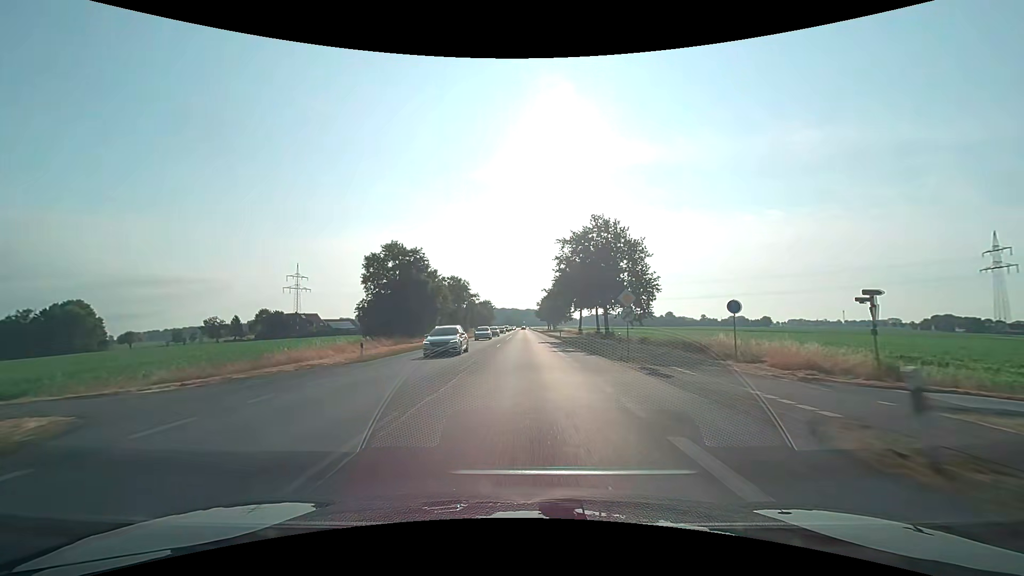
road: primary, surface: asphalt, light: Day
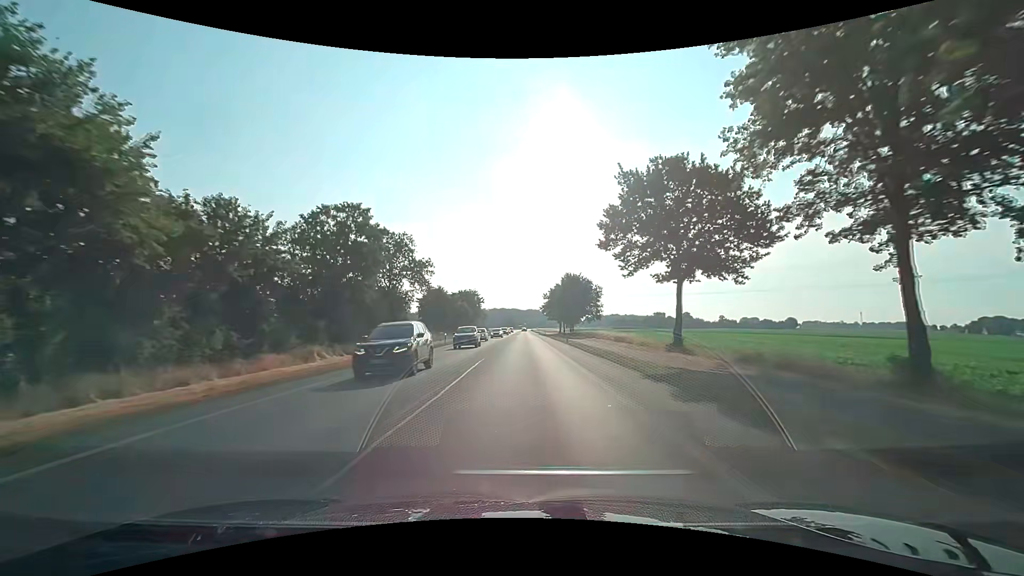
(+0.1, +56.6) m; 0°
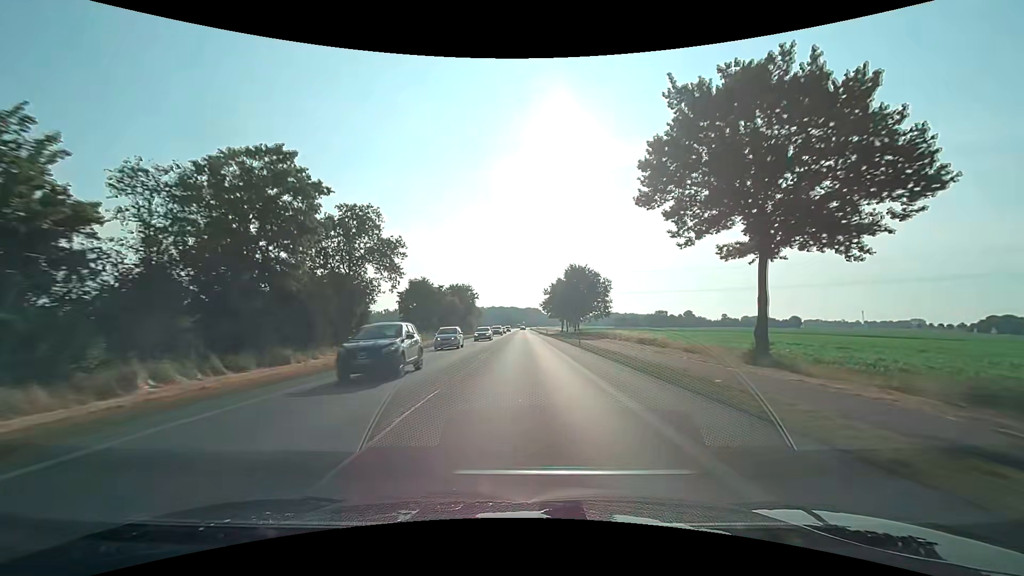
(0.0, +12.0) m; 0°
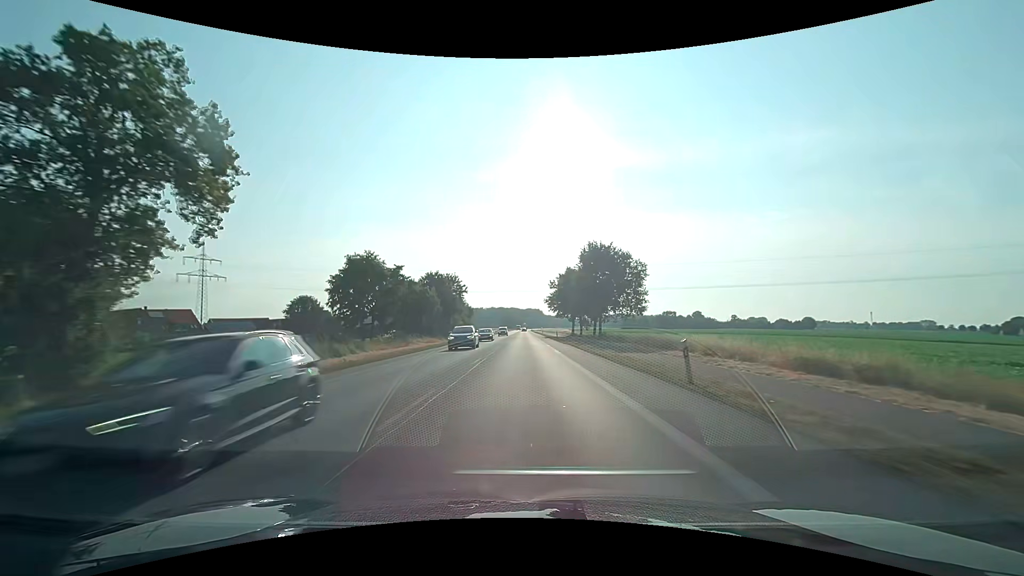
(0.0, +24.8) m; 0°
(0, +10) (0, +20) (0, +30) (0, +40) (0, +50) (0, +60) (0, +70) (0, +80) (0, +90) (0, +100) m
